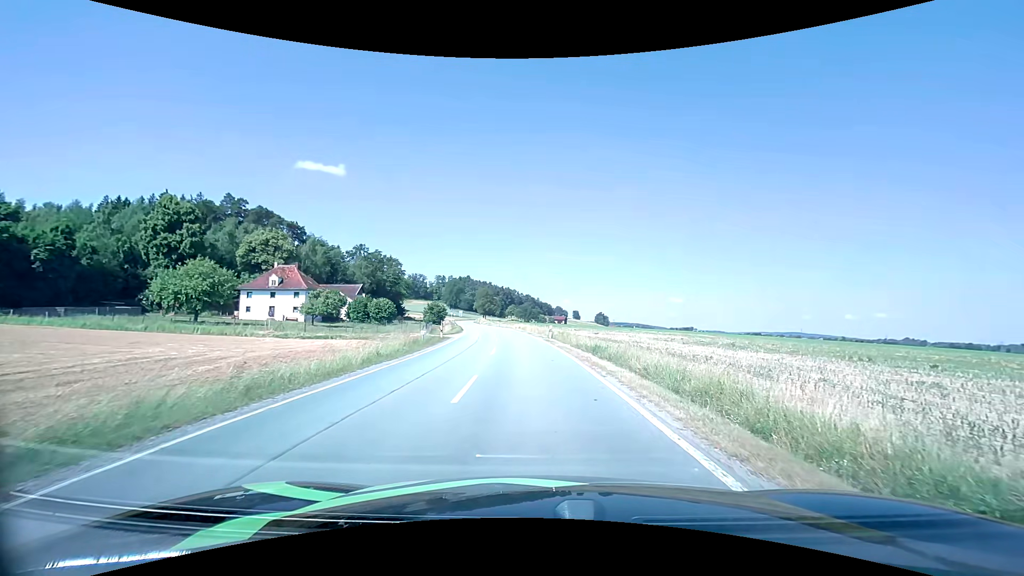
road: secondary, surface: asphalt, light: Day
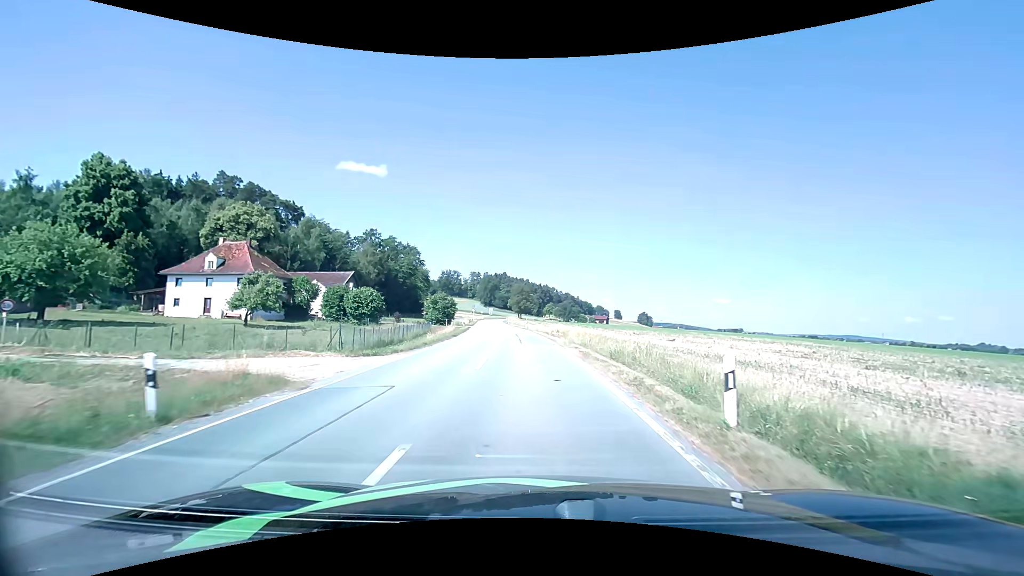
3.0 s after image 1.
(-0.8, +30.0) m; -4°
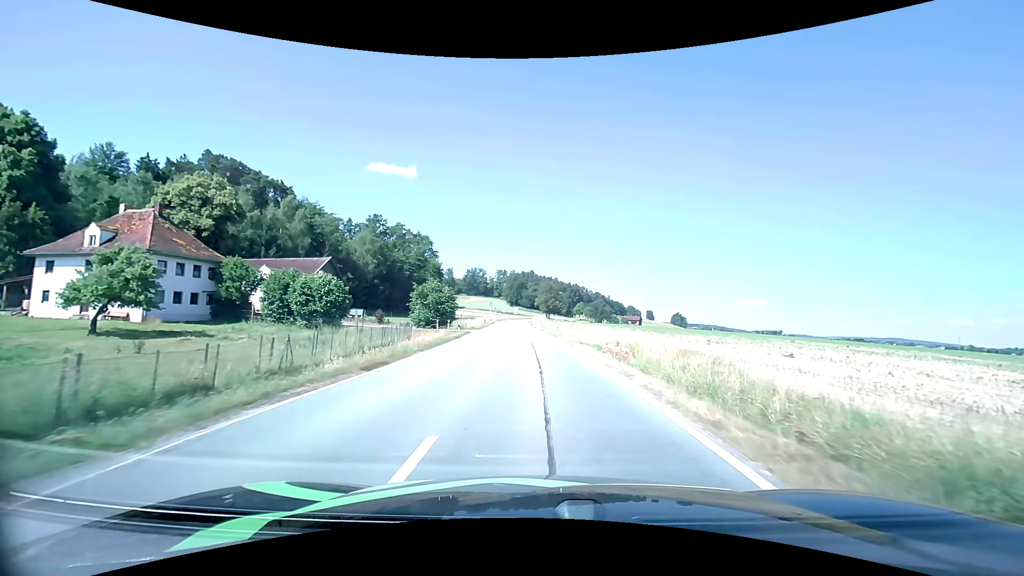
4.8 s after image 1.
(-0.6, +23.3) m; -3°
(0, +10) (0, +20) (0, +30) (-1, +40) (-1, +50) (-1, +60) (-2, +70) (-2, +80) (-3, +90) (-3, +100) m
